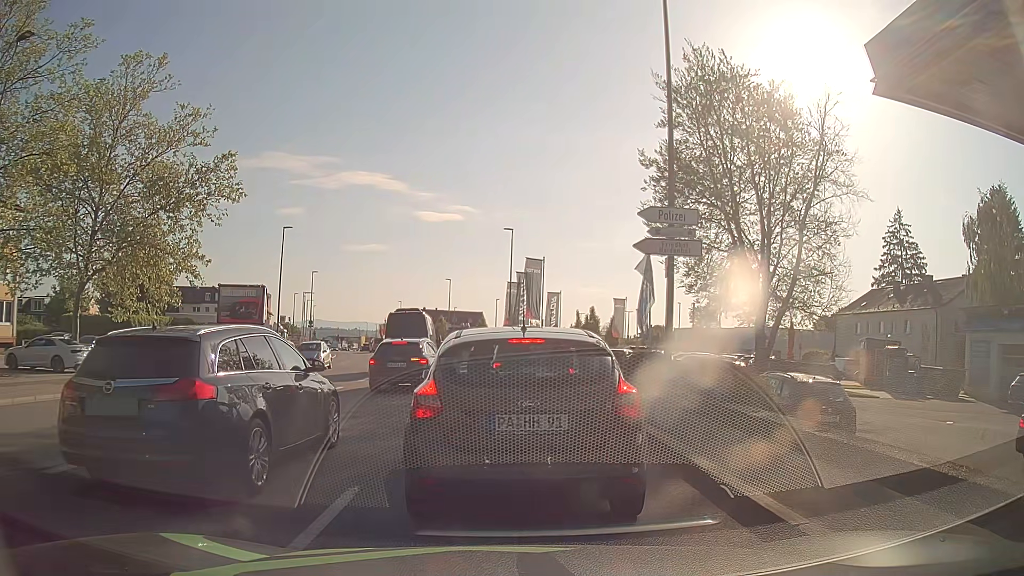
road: tertiary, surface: asphalt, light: Day
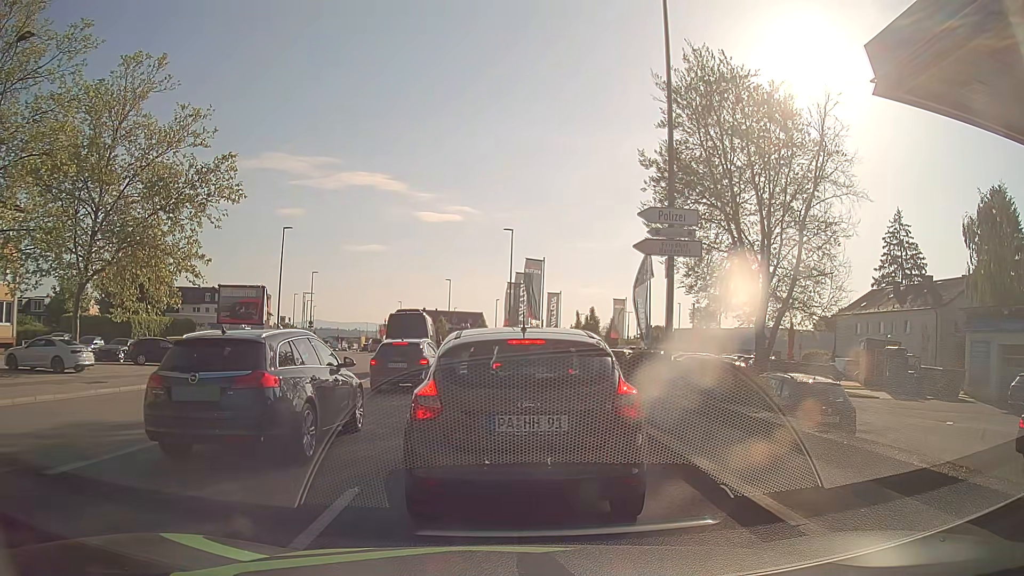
(0.0, 0.0) m; 0°
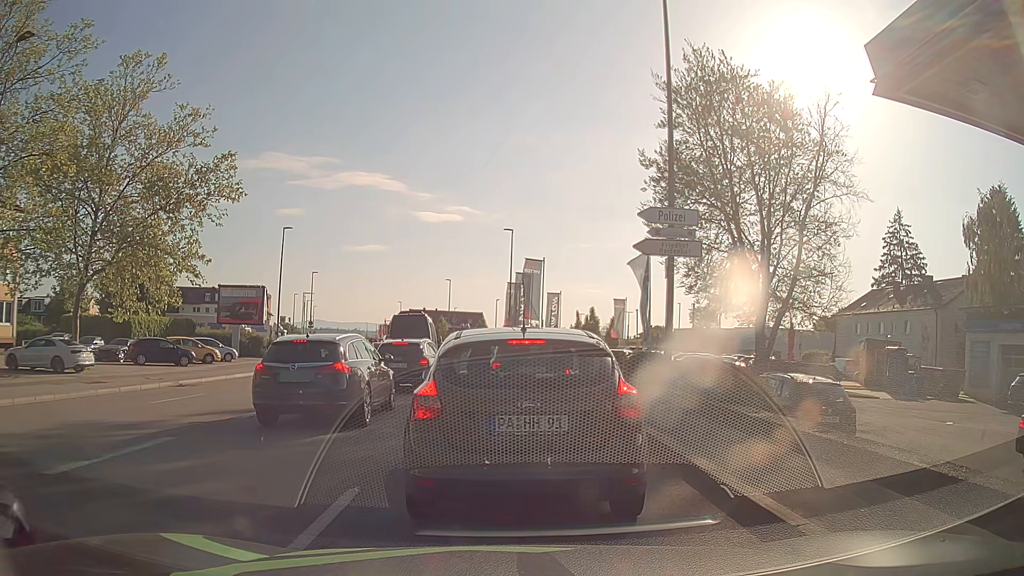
(0.0, 0.0) m; 0°
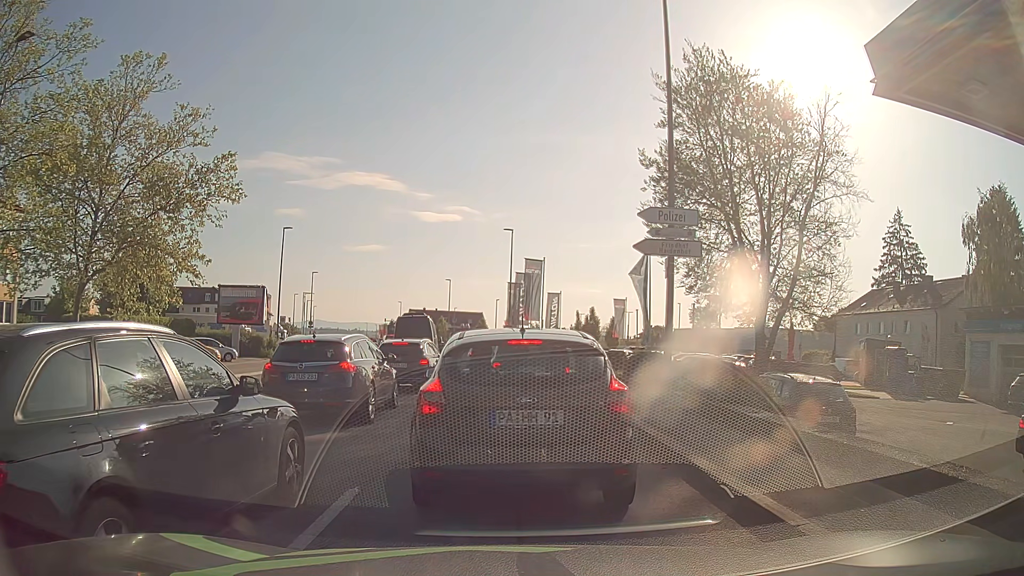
(0.0, 0.0) m; 0°
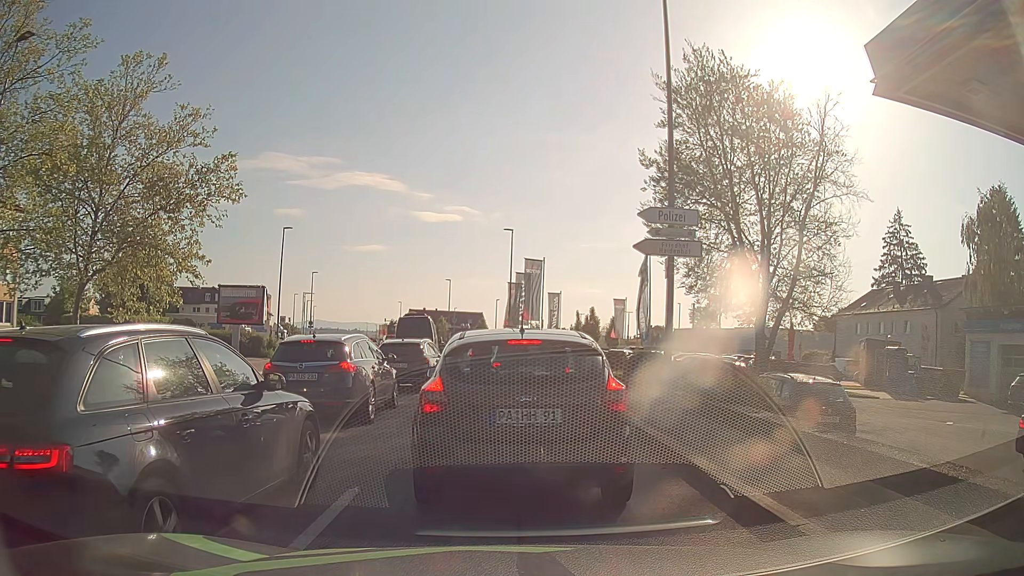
(0.0, 0.0) m; 0°
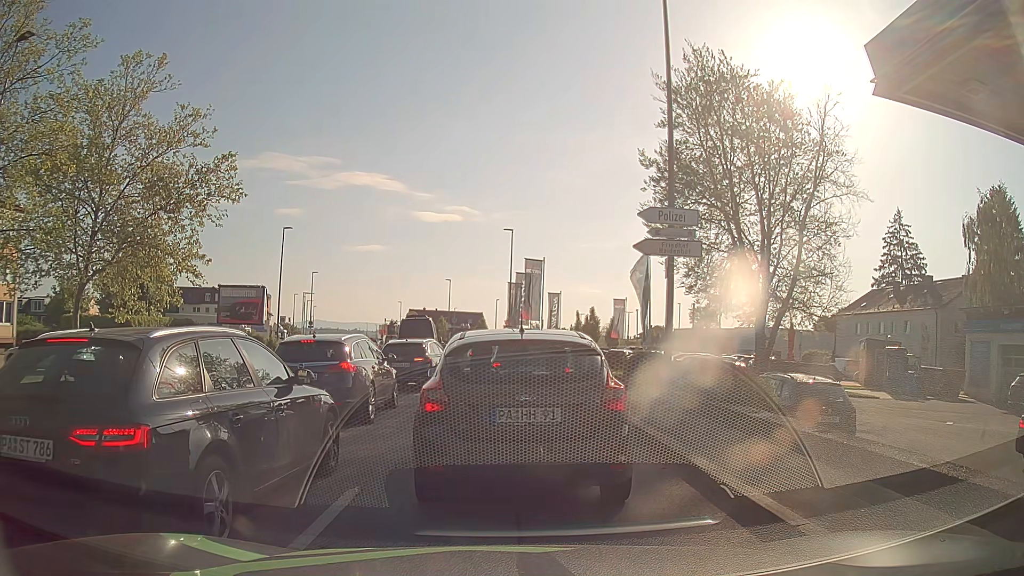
(0.0, 0.0) m; 0°
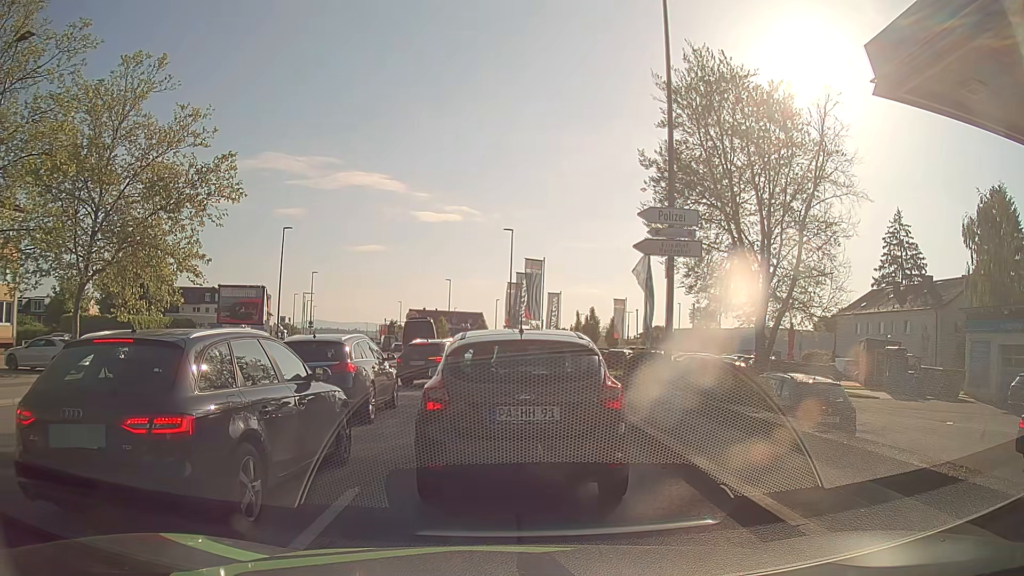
(0.0, 0.0) m; 0°
